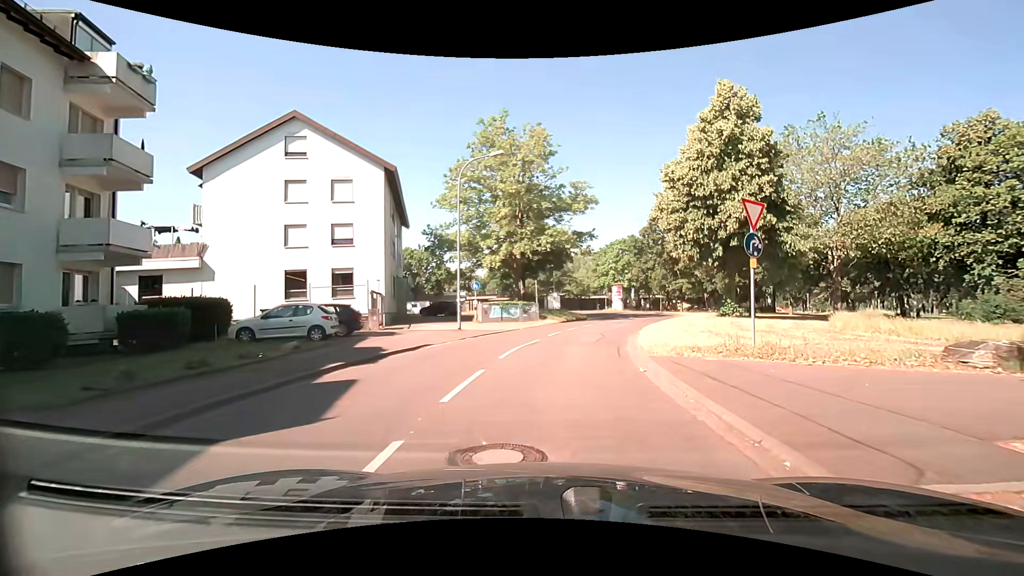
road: residential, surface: asphalt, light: Day
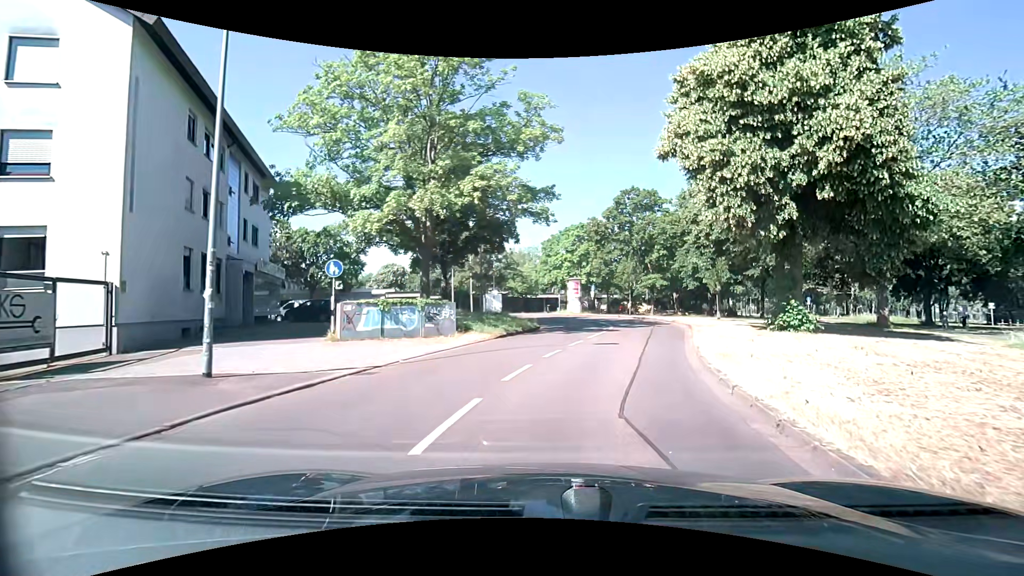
(+0.7, +15.8) m; +7°
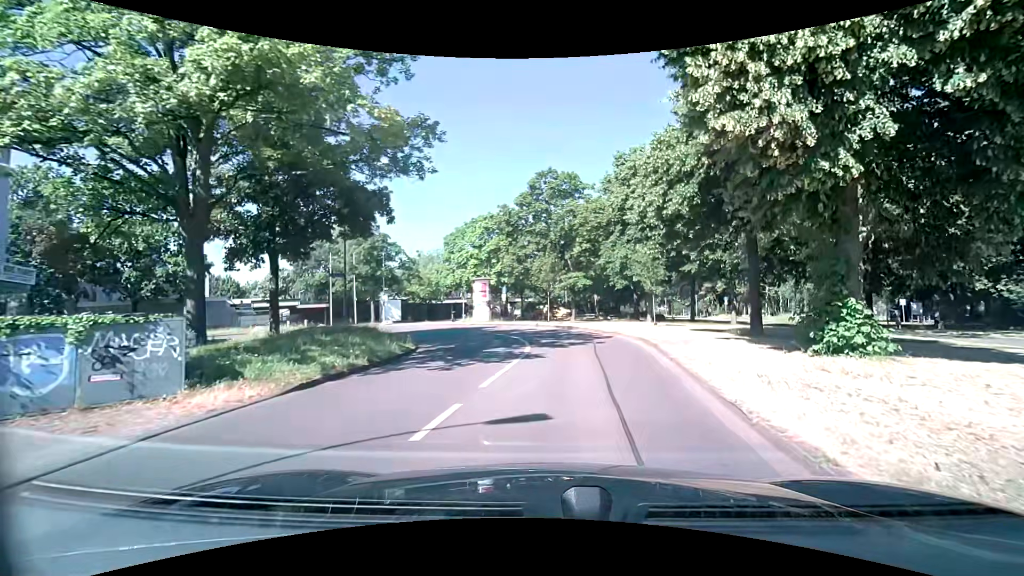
(+1.0, +9.8) m; +11°
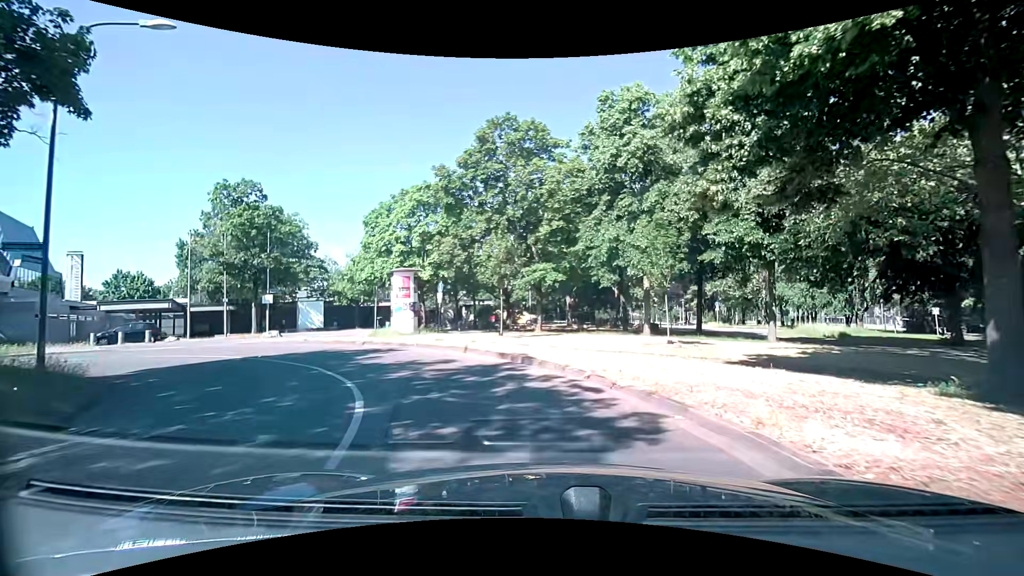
(+0.7, +13.4) m; +4°
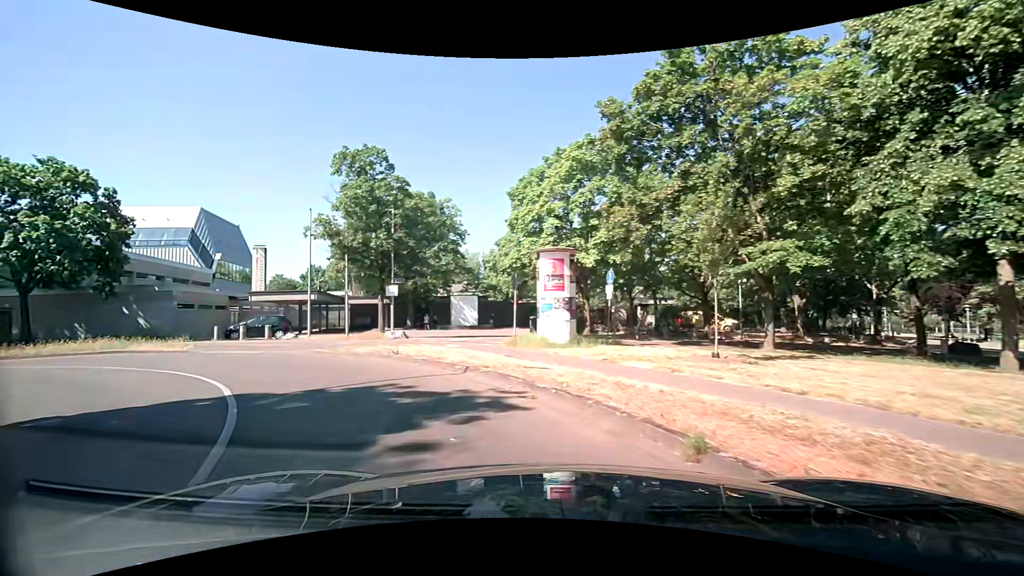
(-1.4, +9.6) m; -19°
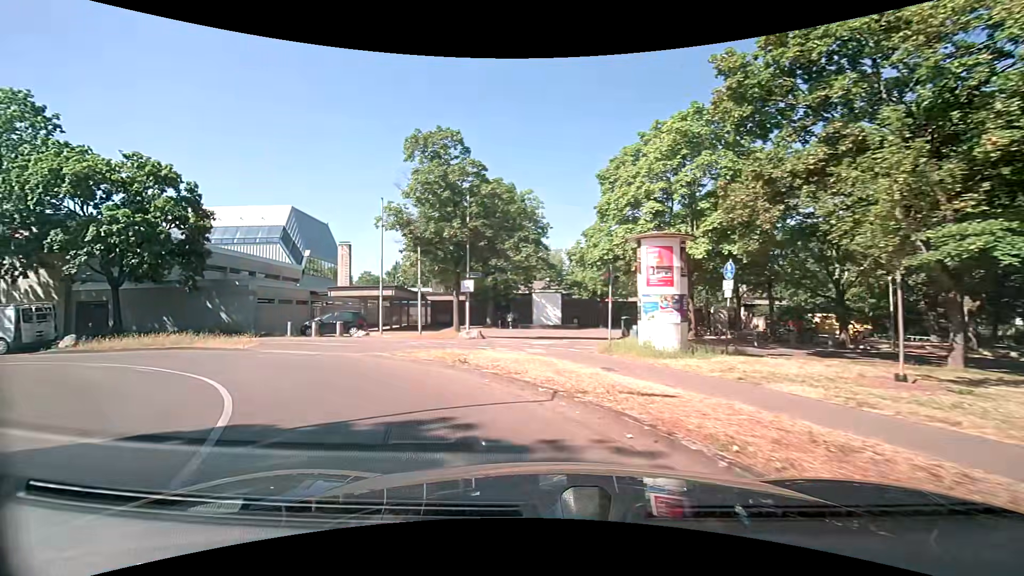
(-0.3, +3.1) m; -11°
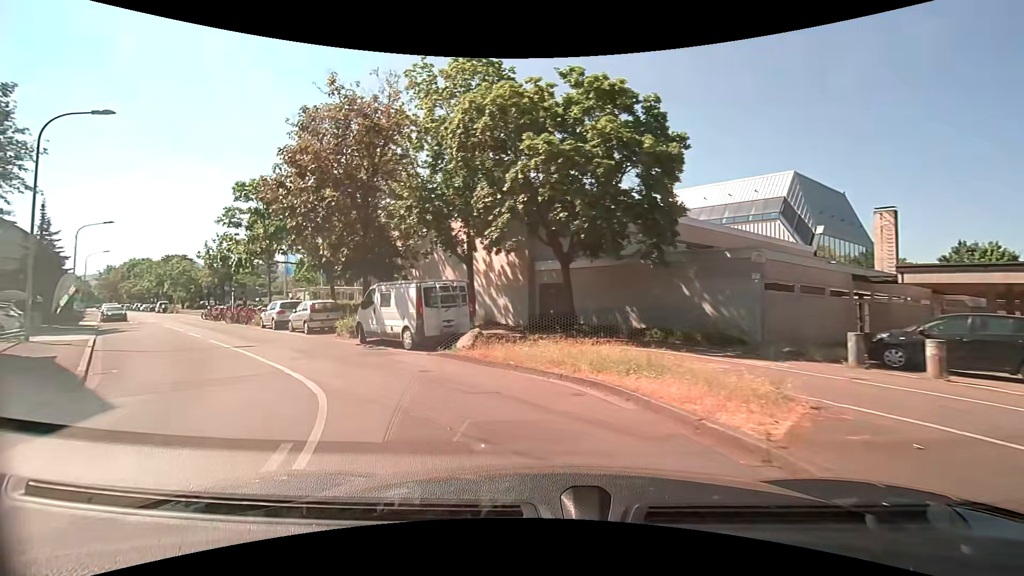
(-6.6, +13.5) m; -52°
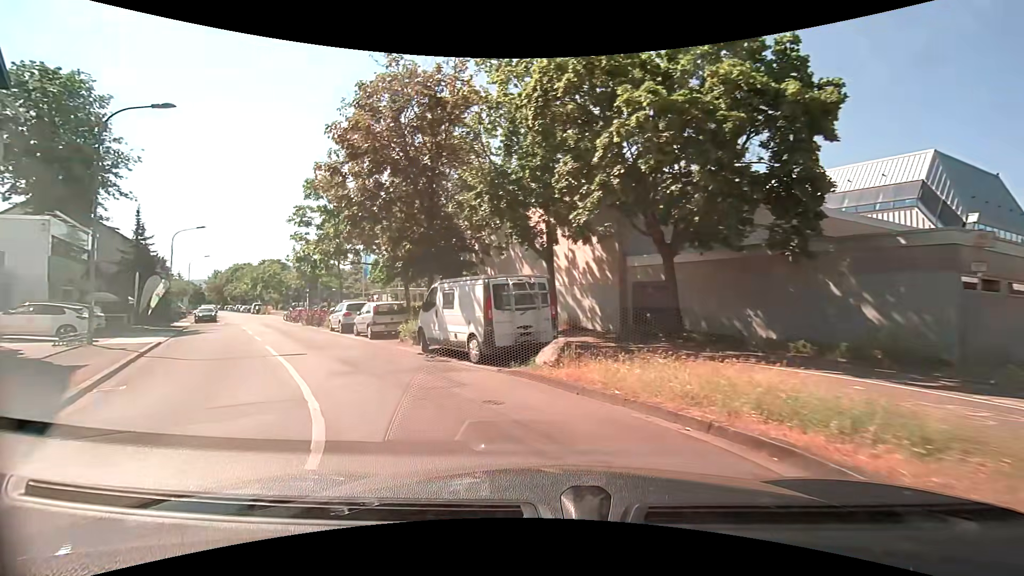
(-0.2, +3.2) m; -8°
(-2, +10) (-8, +18) (-13, +26) (-19, +35) (-24, +43) (-30, +51) (-35, +60) (-41, +68) (-47, +76) (-53, +84) m
